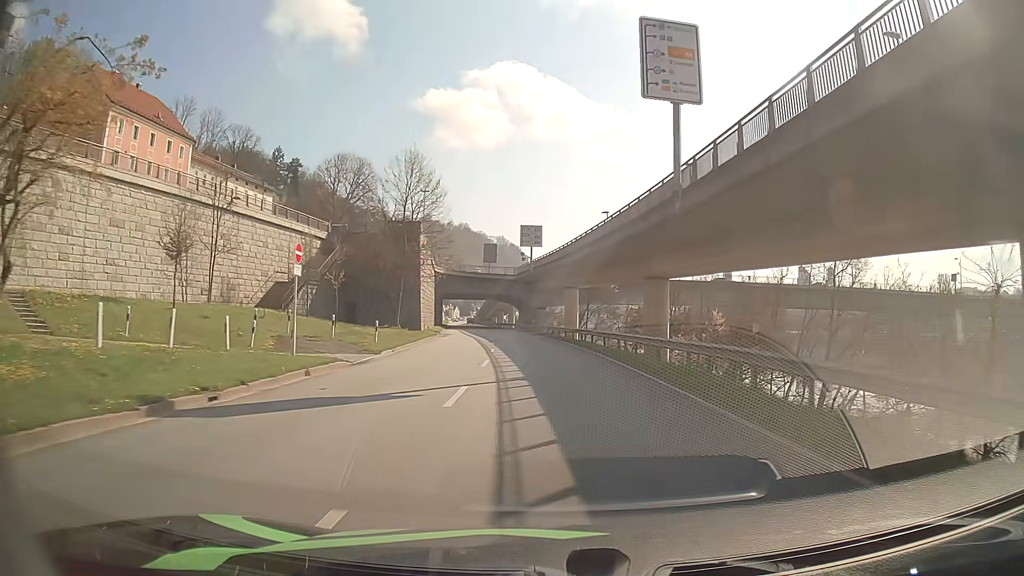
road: primary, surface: asphalt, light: Day
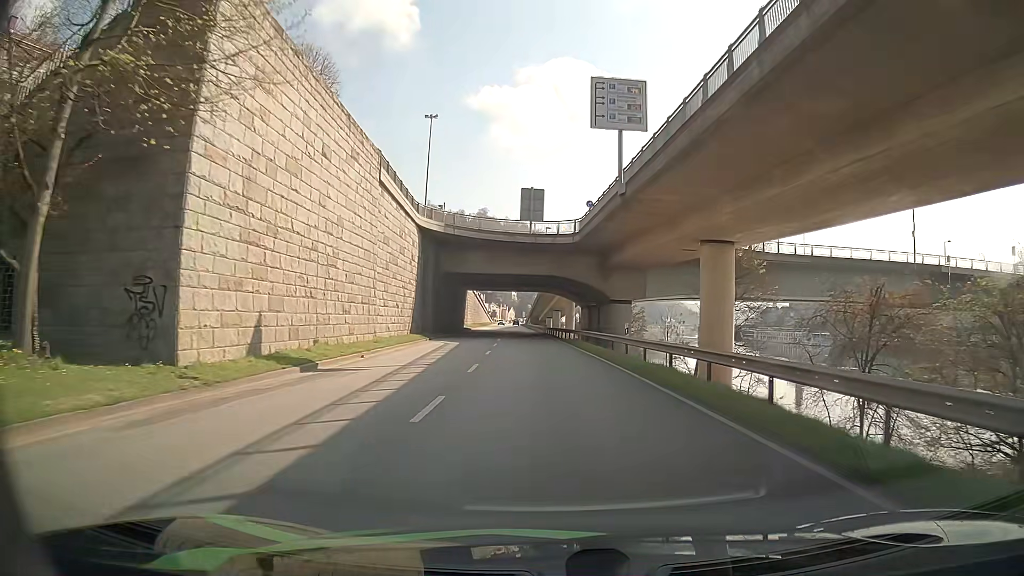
(-2.3, +46.8) m; -5°
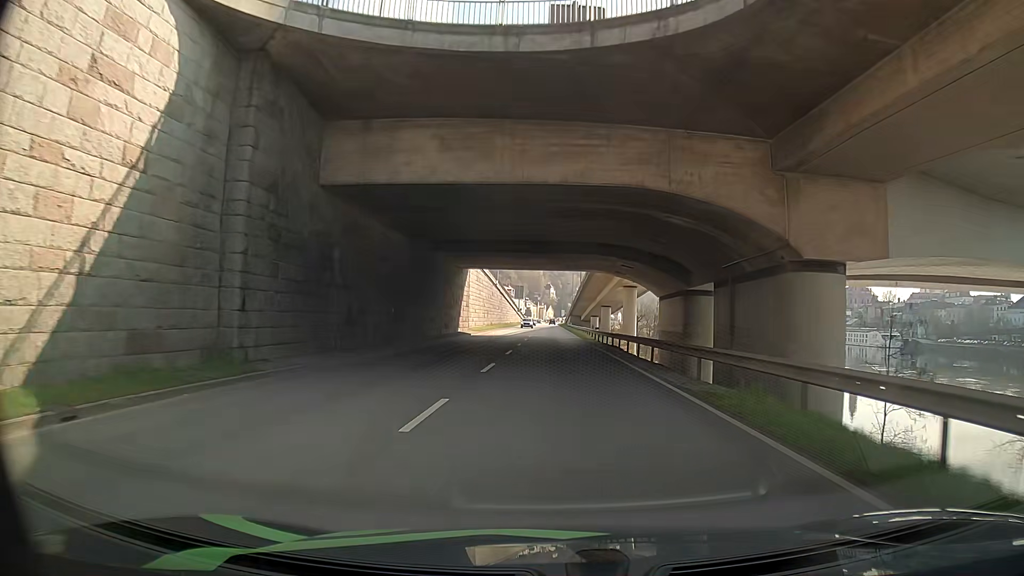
(-1.2, +37.1) m; -3°
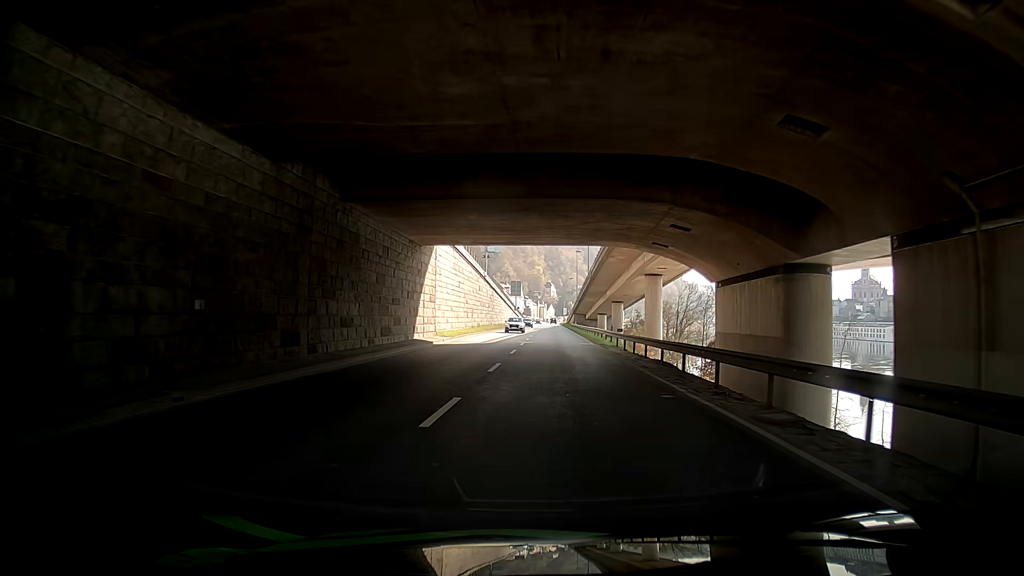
(-0.1, +17.6) m; 0°
(0, +10) (+1, +20) (+1, +30) (+1, +40) (+1, +50) (+1, +60) (+1, +70) (+1, +80) (+1, +90) (+1, +100) m
